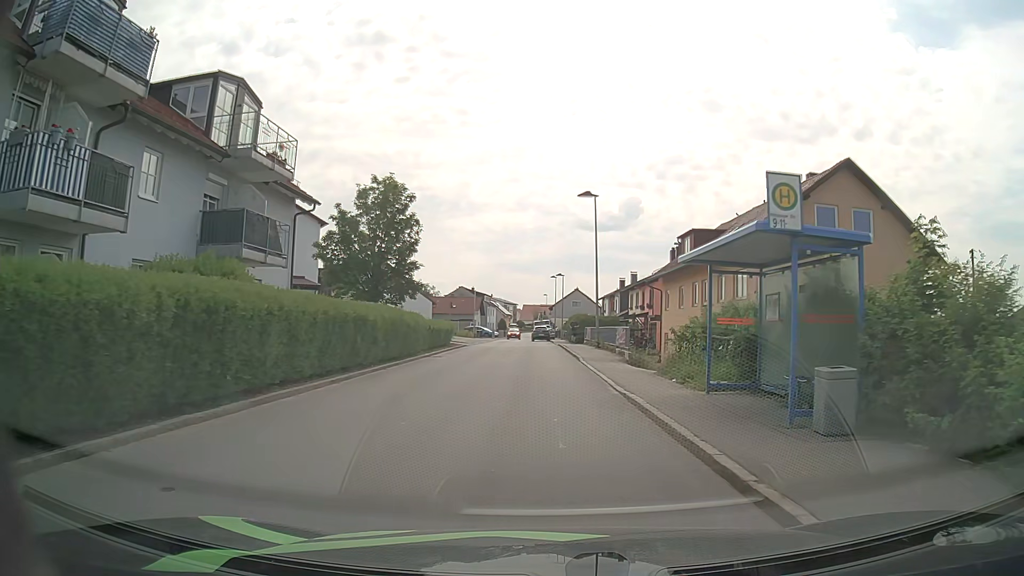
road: unclassified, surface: asphalt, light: Day
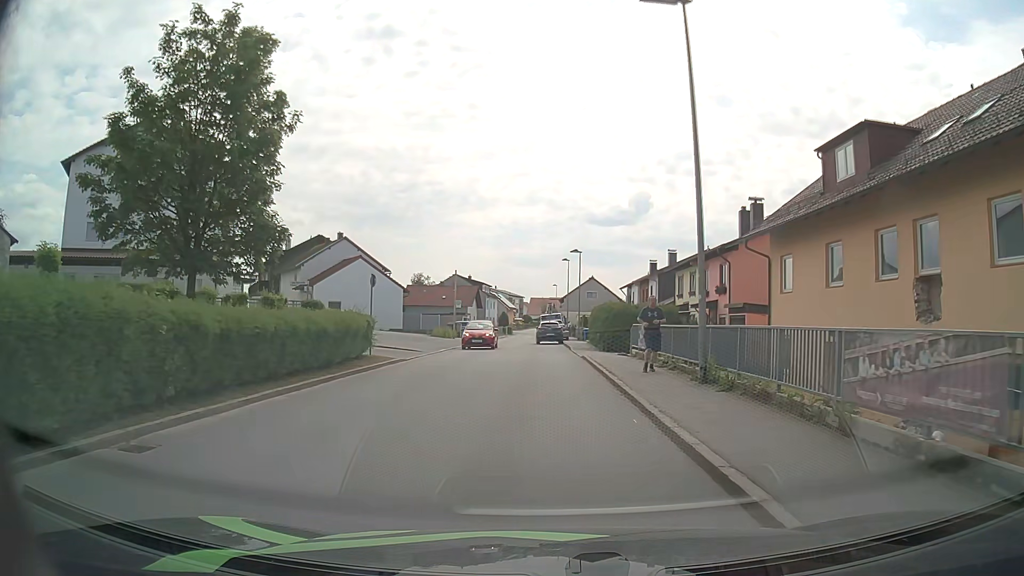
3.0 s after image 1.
(-0.2, +21.8) m; -1°
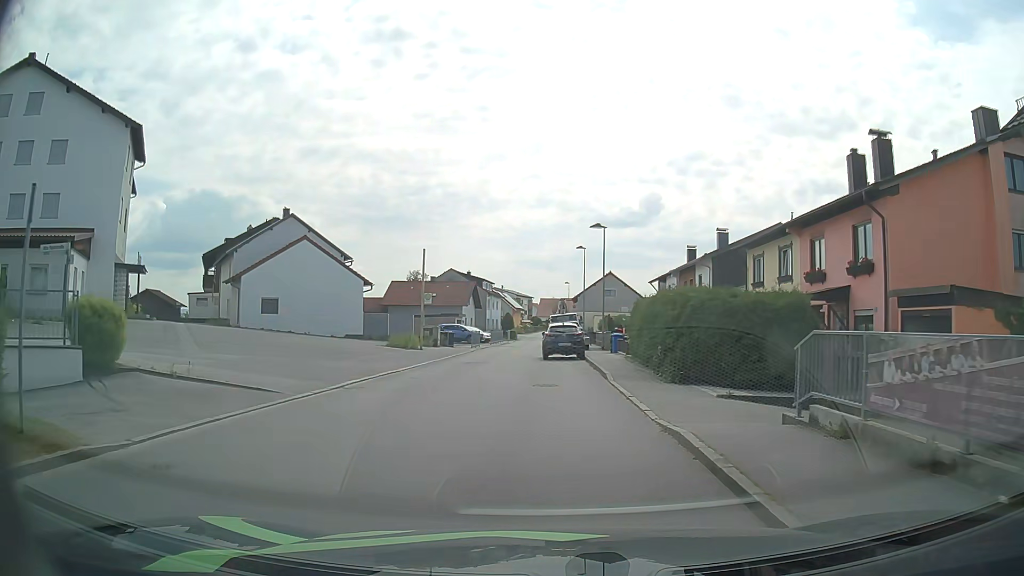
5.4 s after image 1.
(-0.1, +16.6) m; -1°
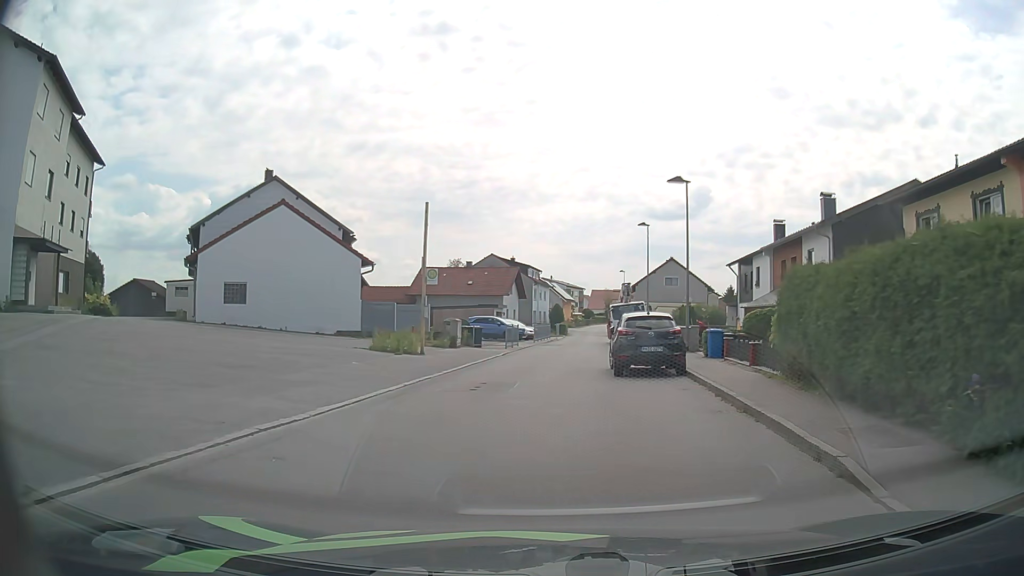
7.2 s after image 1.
(-0.4, +11.9) m; -4°
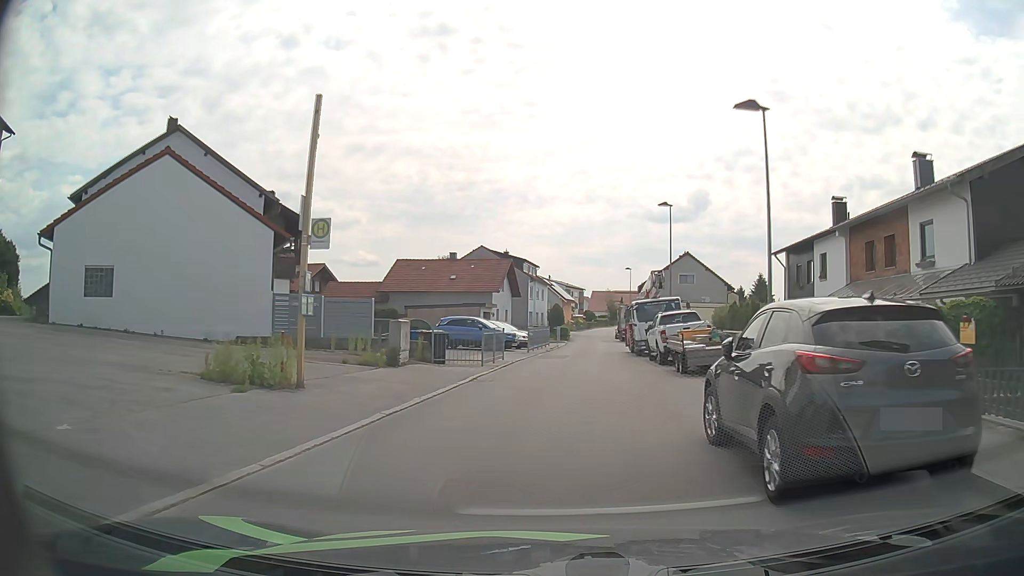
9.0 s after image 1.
(-0.1, +11.6) m; 0°
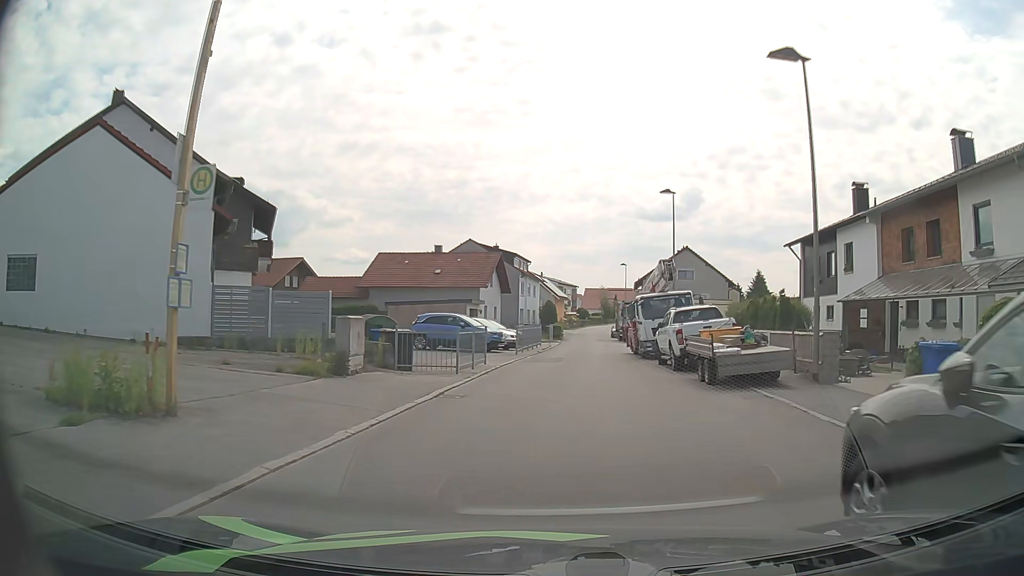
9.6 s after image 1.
(0.0, +4.1) m; 0°
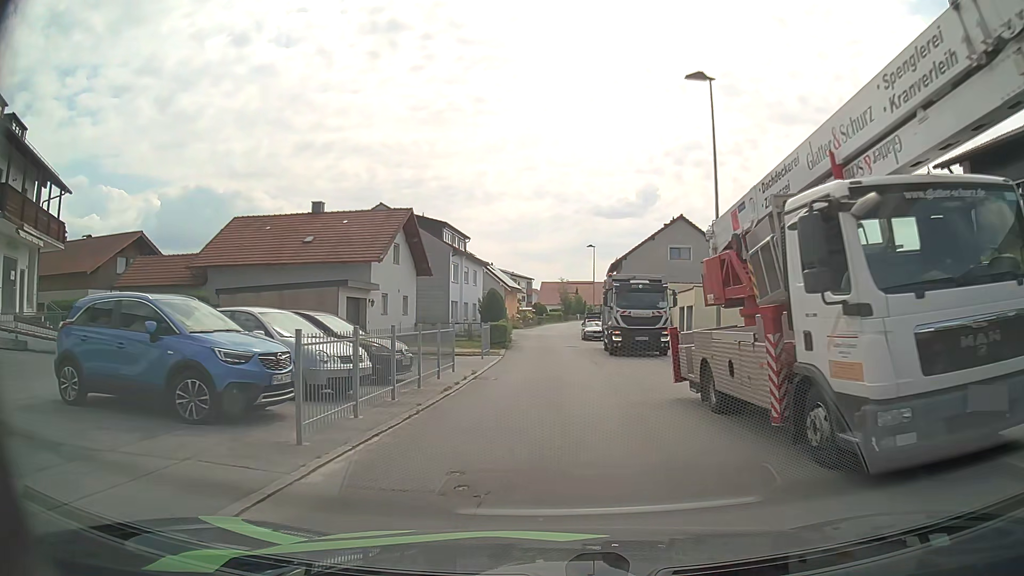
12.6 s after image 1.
(+1.0, +21.0) m; +4°
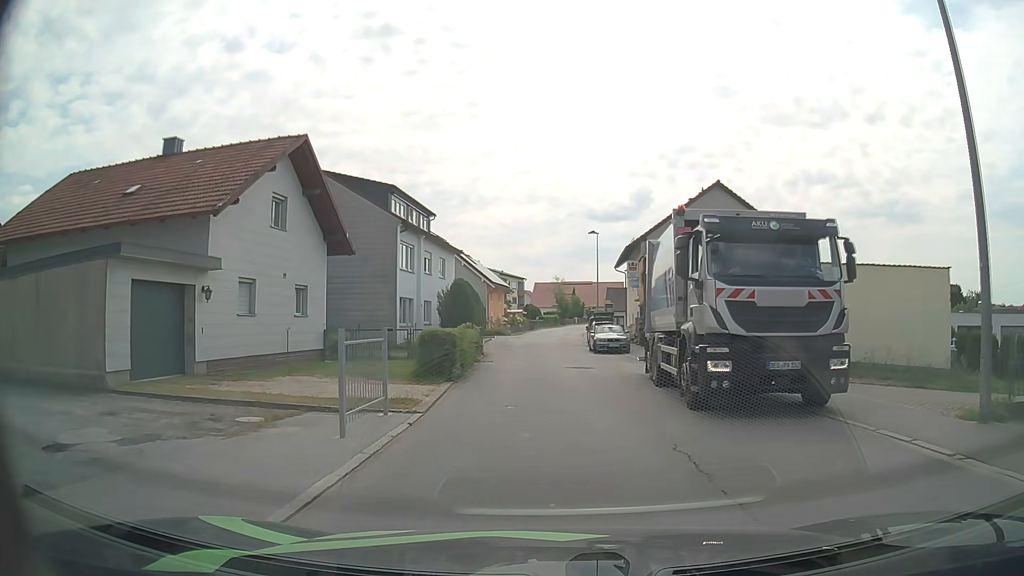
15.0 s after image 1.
(+0.1, +15.2) m; 0°
(0, +10) (0, +20) (+1, +30) (+1, +40) (+1, +50) (+2, +60) (+2, +70) (+3, +80) (+5, +90) (+6, +100) m
